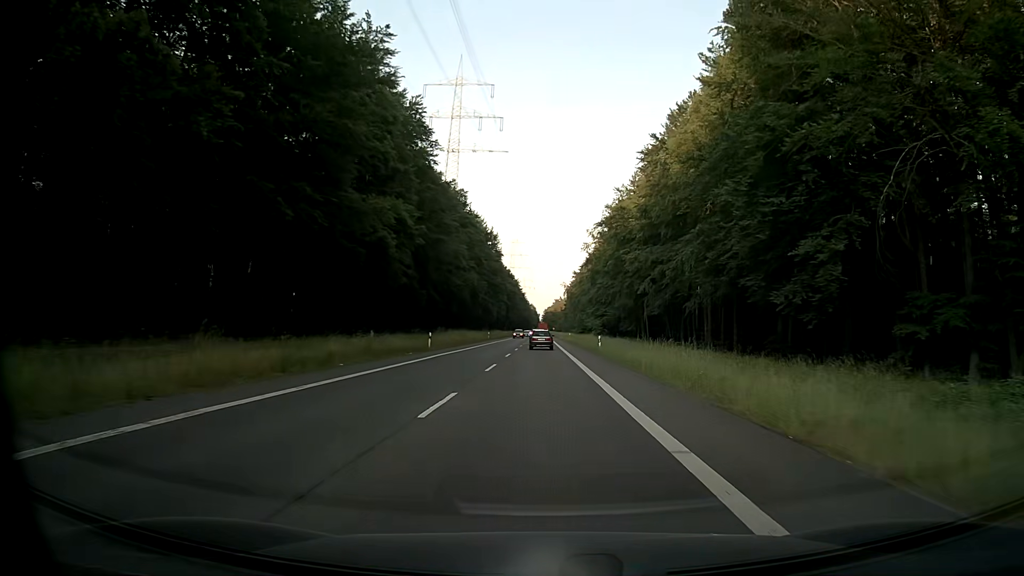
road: secondary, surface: asphalt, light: Day
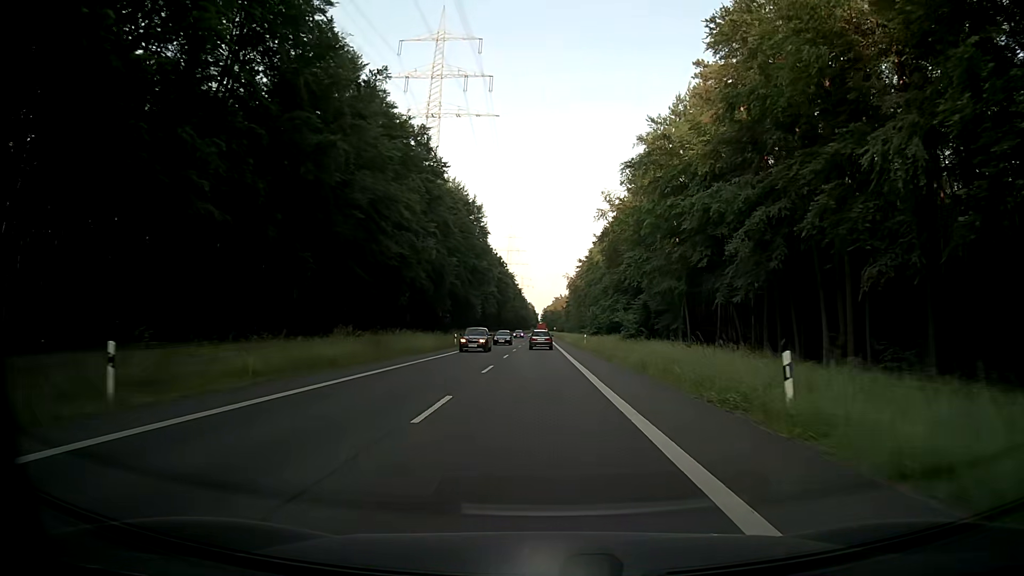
(0.0, +36.4) m; 0°
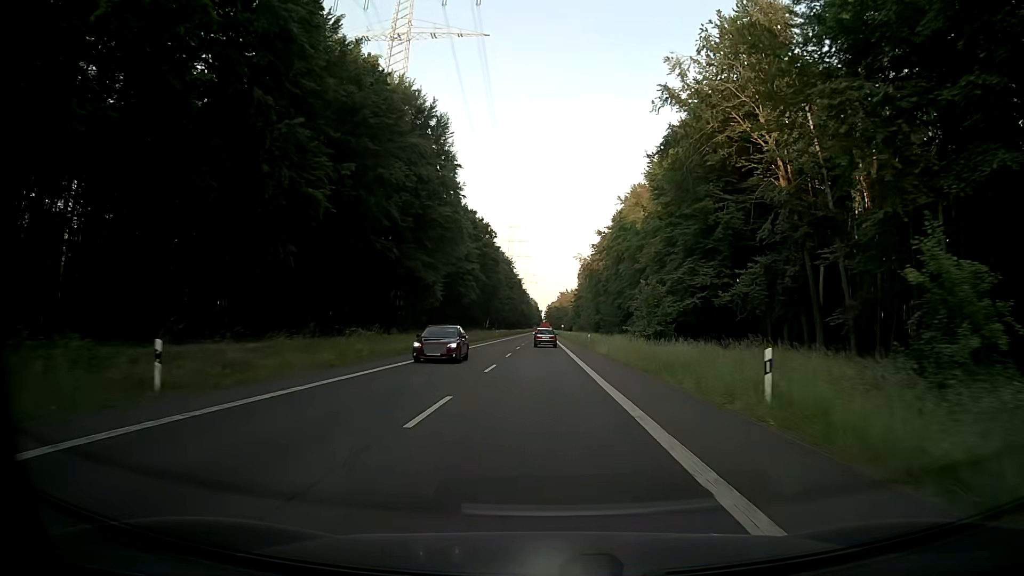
(-0.2, +48.7) m; 0°
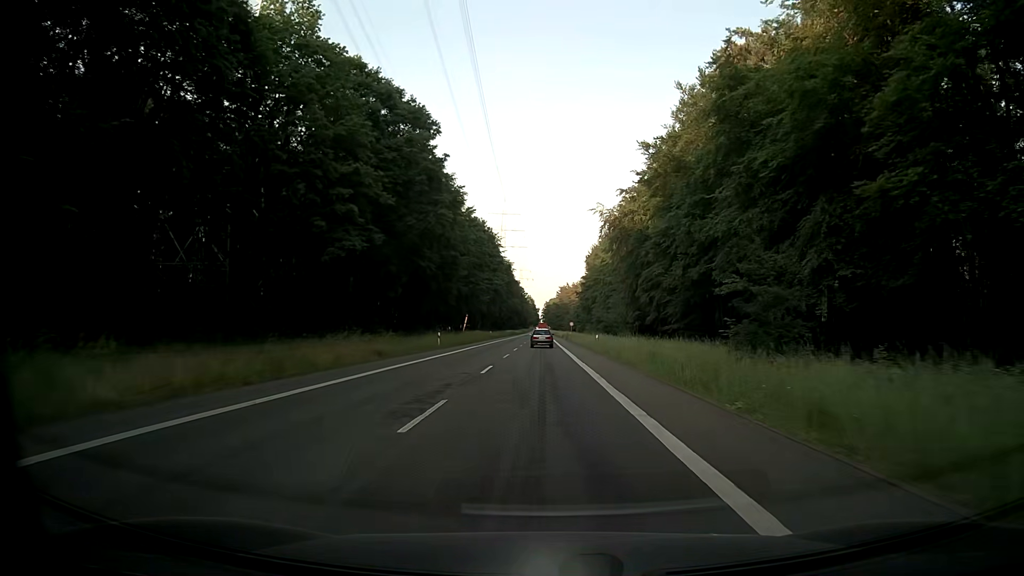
(+0.3, +61.1) m; 0°
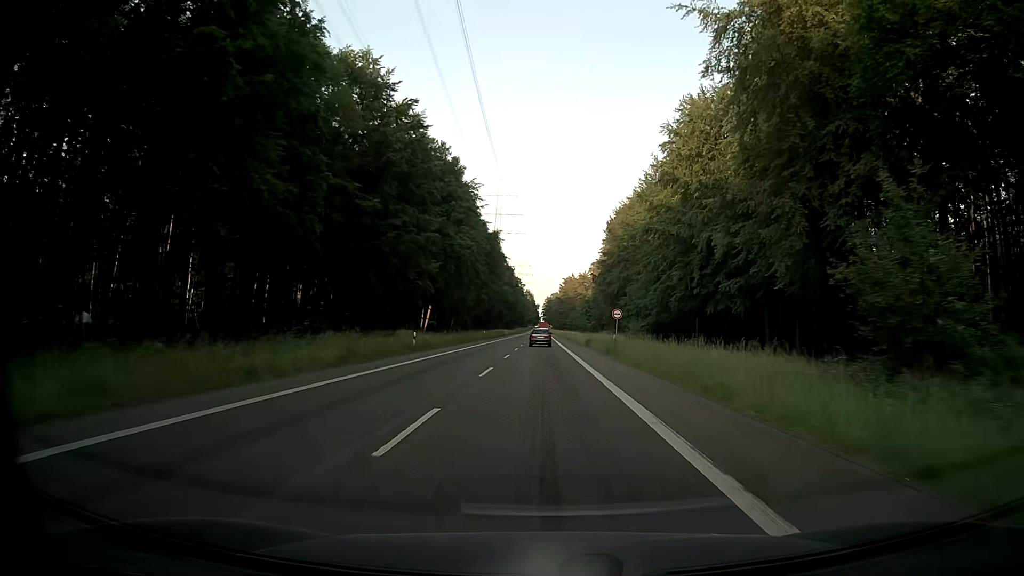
(-0.2, +60.7) m; 0°
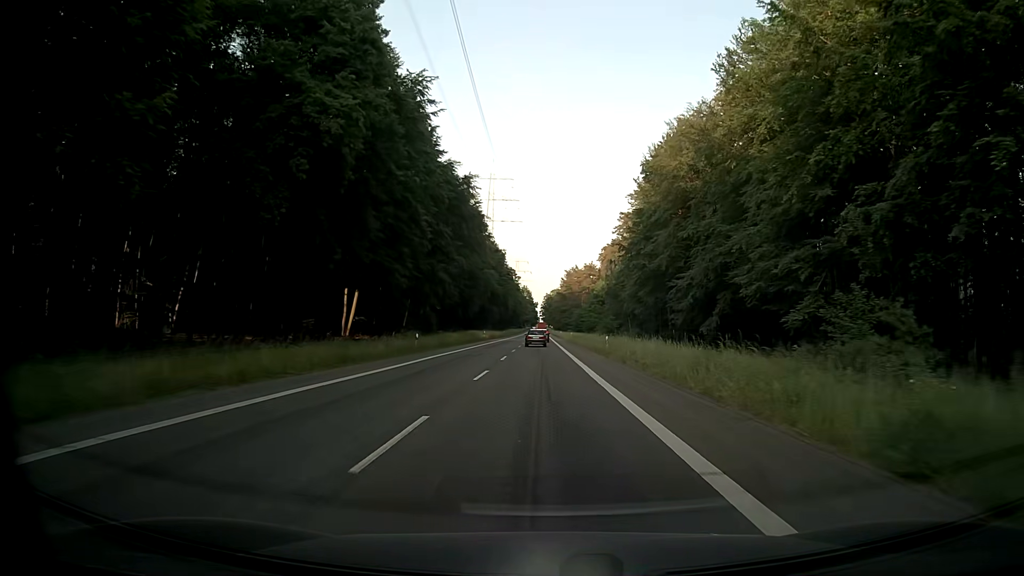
(-0.2, +48.0) m; 0°
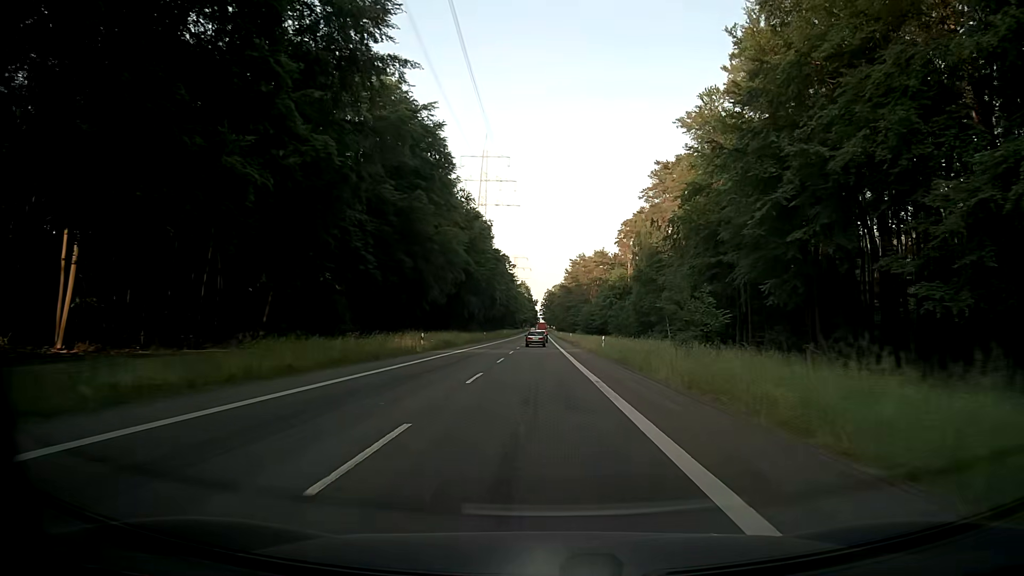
(+0.1, +48.0) m; 0°
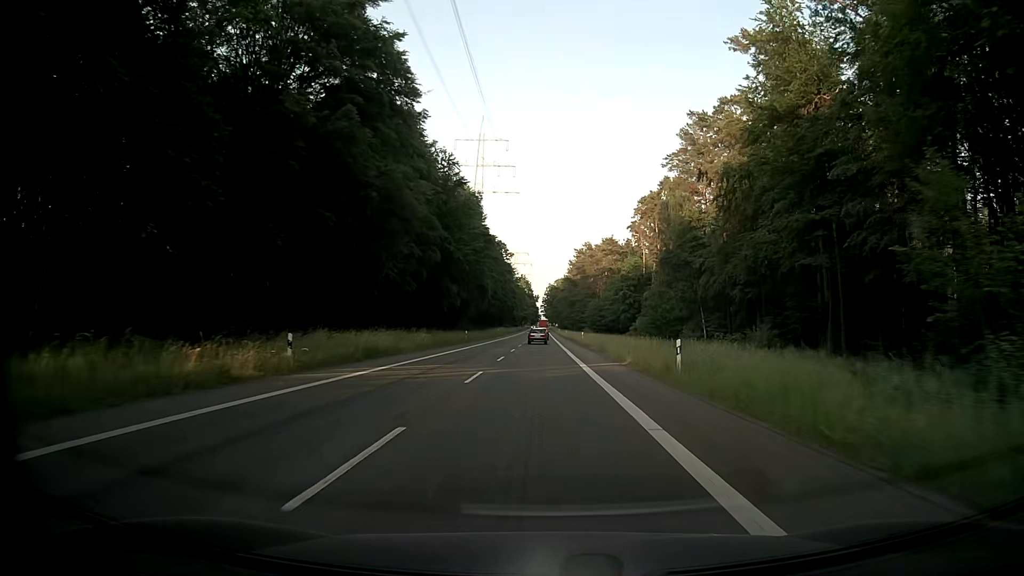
(-0.1, +24.1) m; 0°
(0, +10) (0, +20) (0, +30) (0, +40) (0, +50) (0, +60) (0, +70) (0, +80) (0, +90) (0, +100) m
